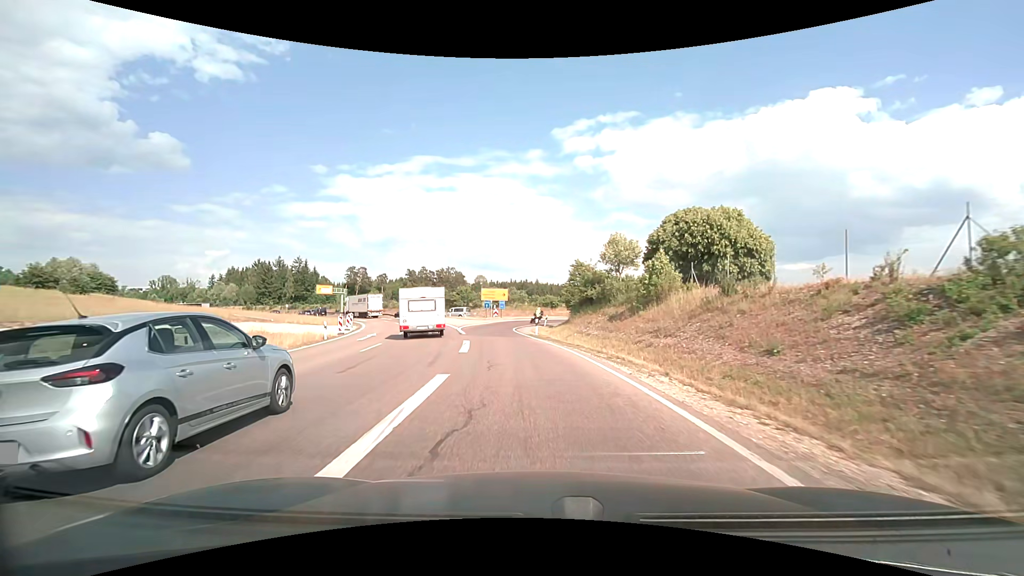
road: trunk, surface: asphalt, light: Day
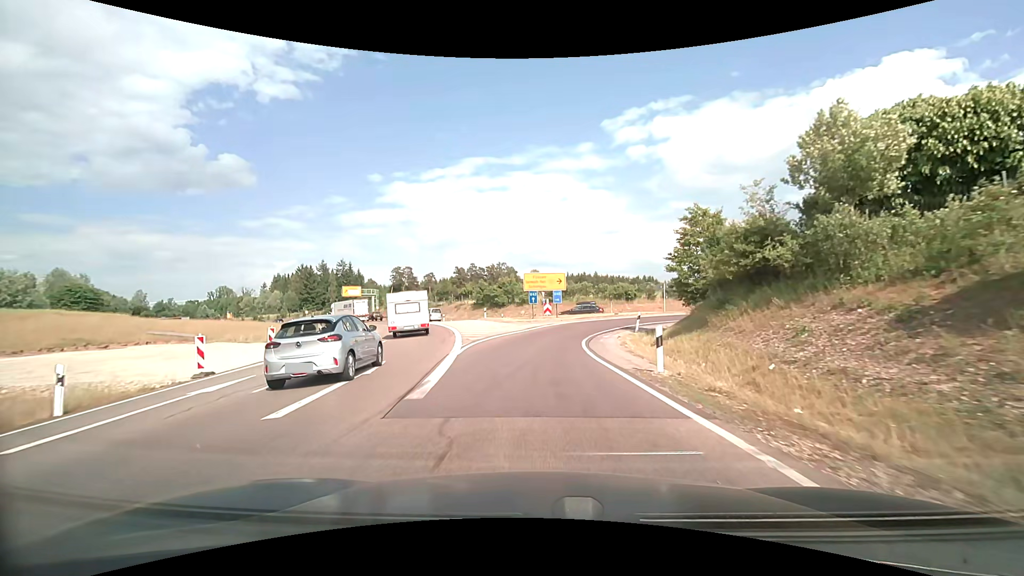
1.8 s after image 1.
(-1.1, +20.7) m; -6°
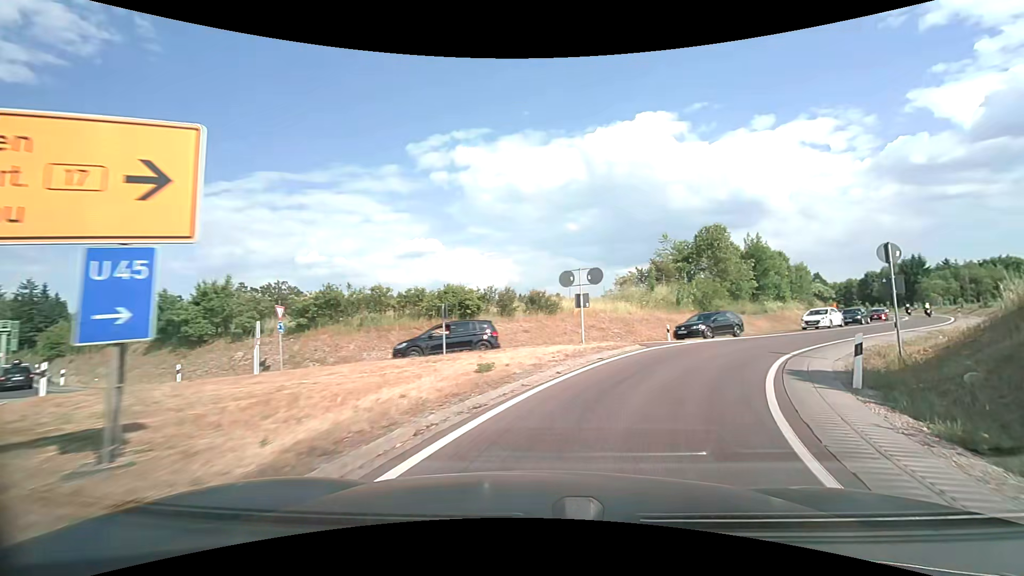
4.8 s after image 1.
(+2.3, +30.3) m; +21°
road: primary
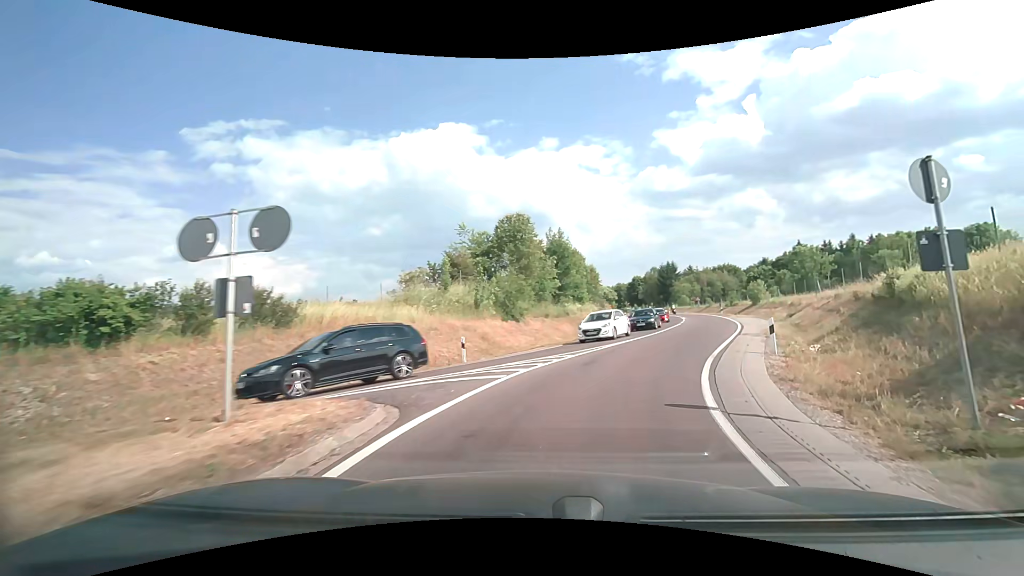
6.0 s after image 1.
(+2.0, +10.5) m; +22°
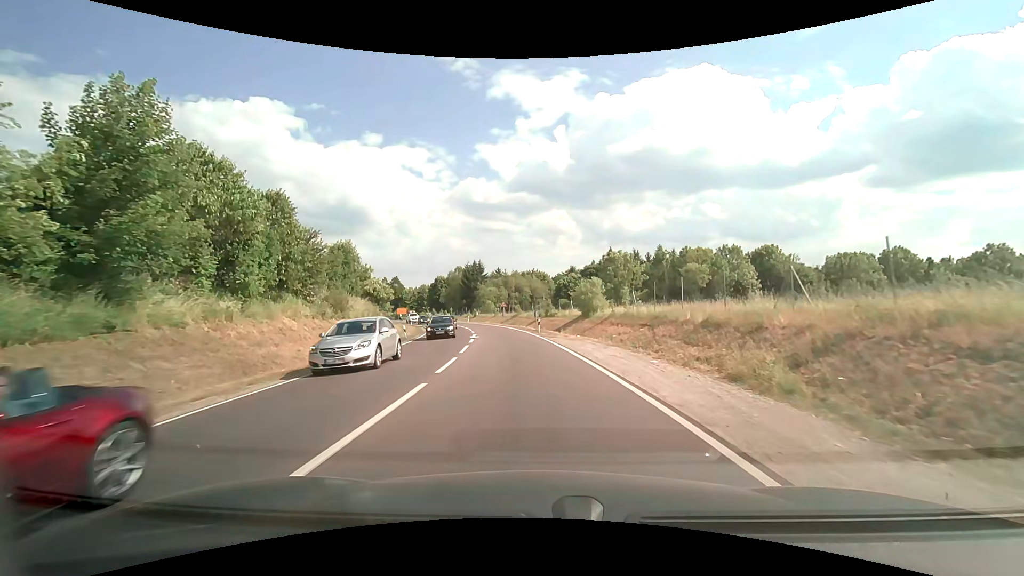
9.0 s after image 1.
(+9.2, +30.0) m; +22°
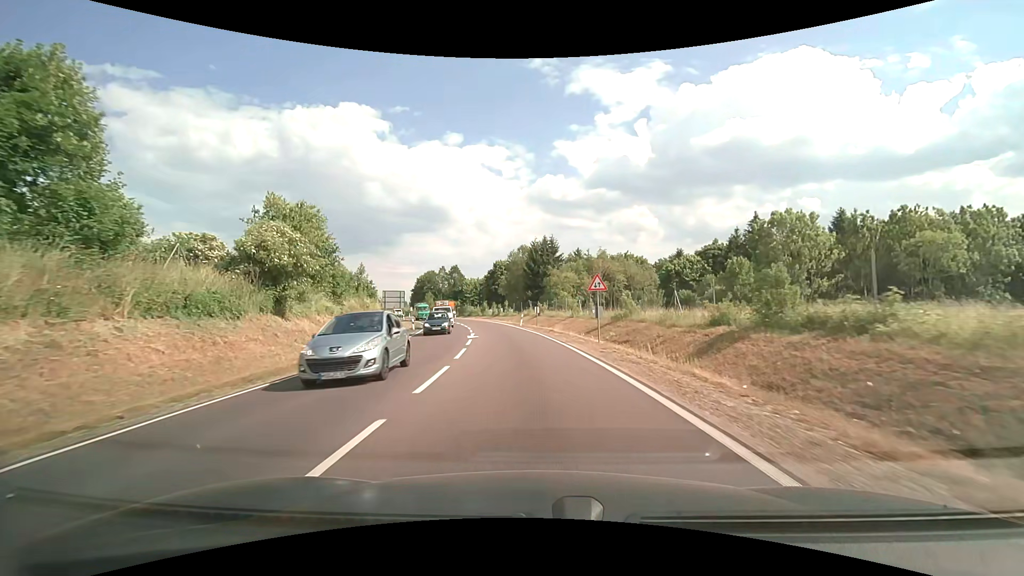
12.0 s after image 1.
(-3.2, +40.7) m; -9°
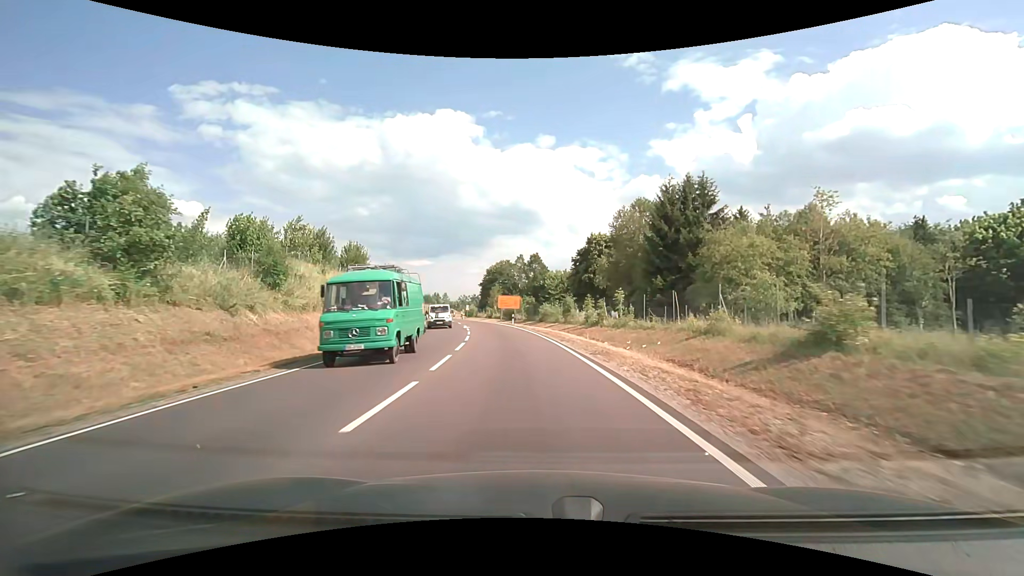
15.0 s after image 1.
(-4.0, +45.3) m; -10°
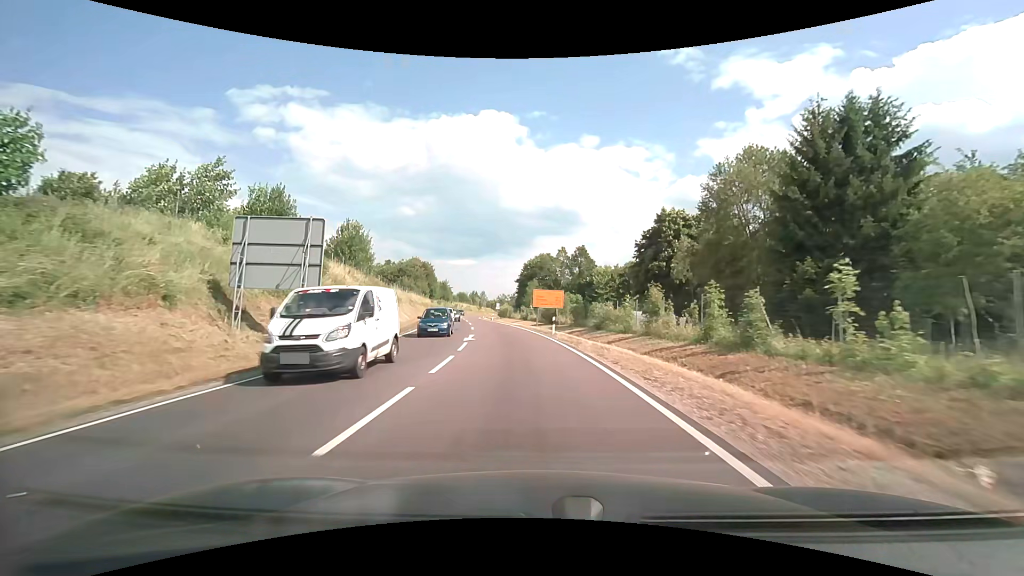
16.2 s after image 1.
(-0.7, +19.3) m; -4°
(0, +10) (-1, +20) (-2, +30) (-3, +40) (-5, +50) (-6, +60) (-8, +69) (-10, +79) (-11, +89) (-13, +99) m
